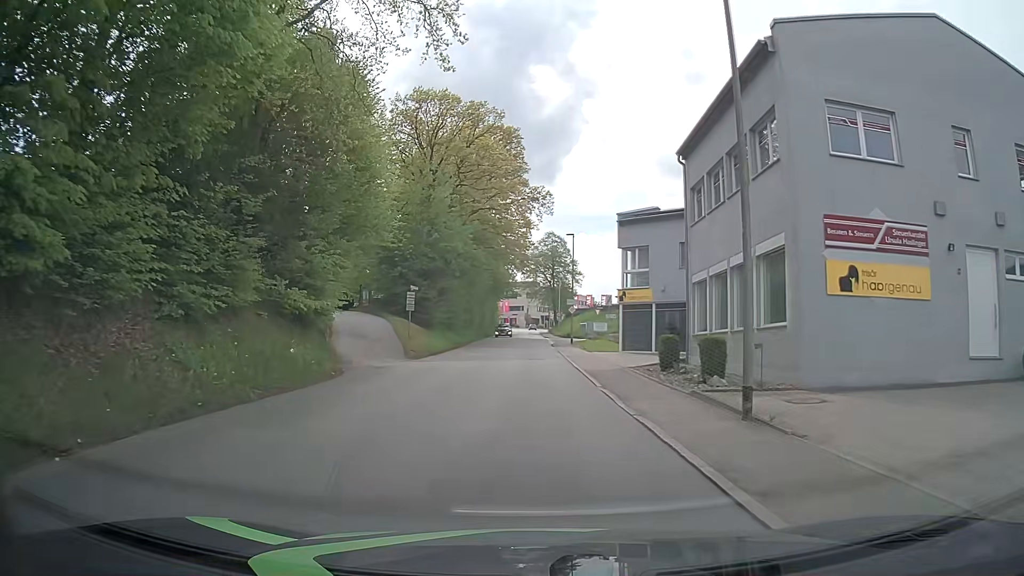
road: tertiary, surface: asphalt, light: Day
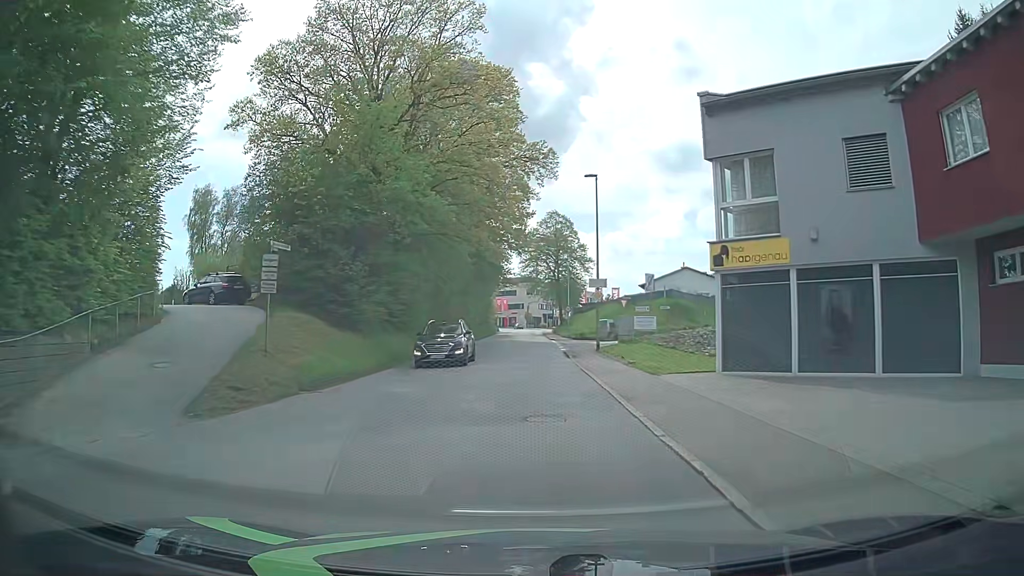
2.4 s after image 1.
(0.0, +19.2) m; 0°
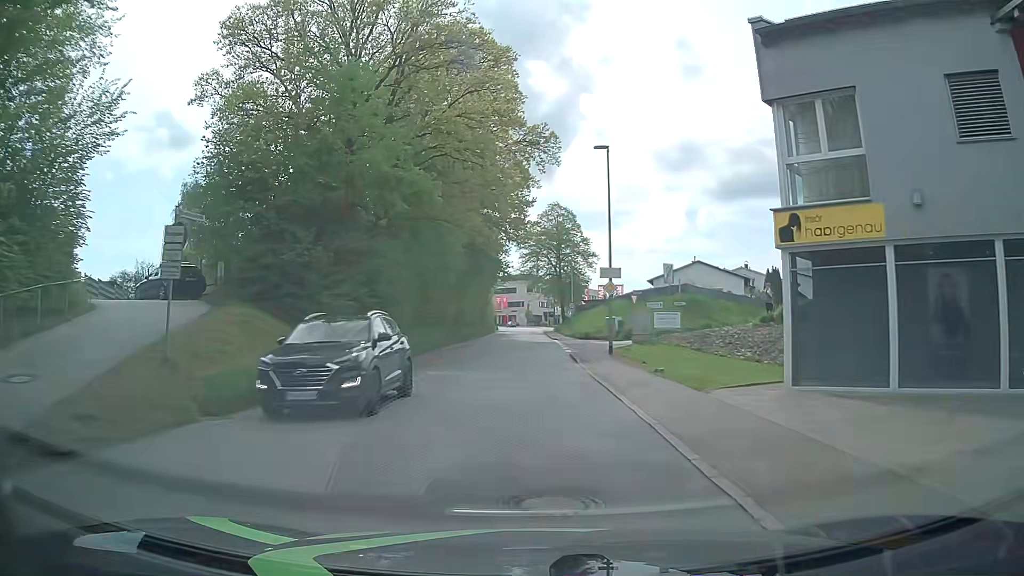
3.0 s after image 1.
(0.0, +4.8) m; 0°
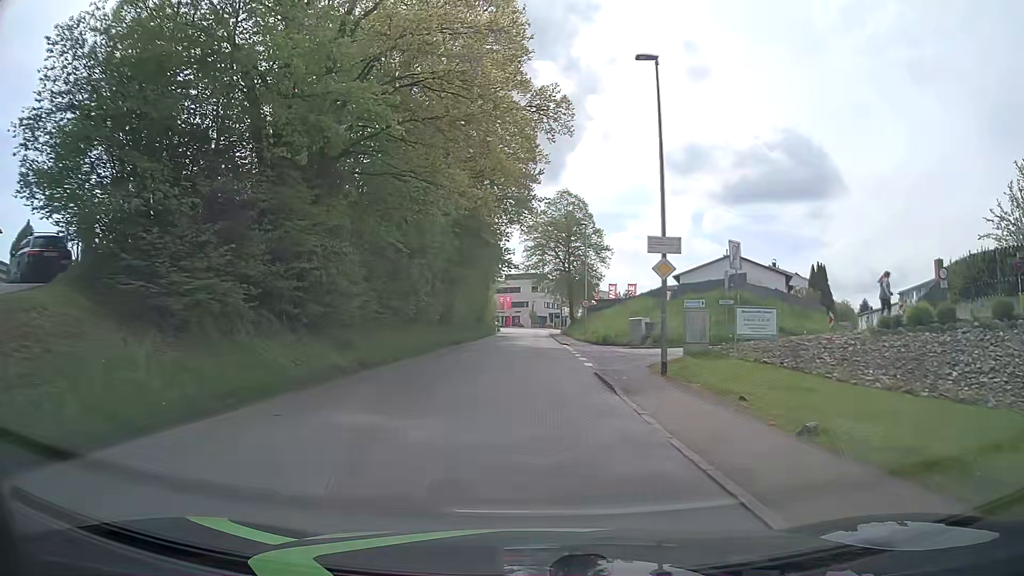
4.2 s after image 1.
(0.0, +9.6) m; 0°
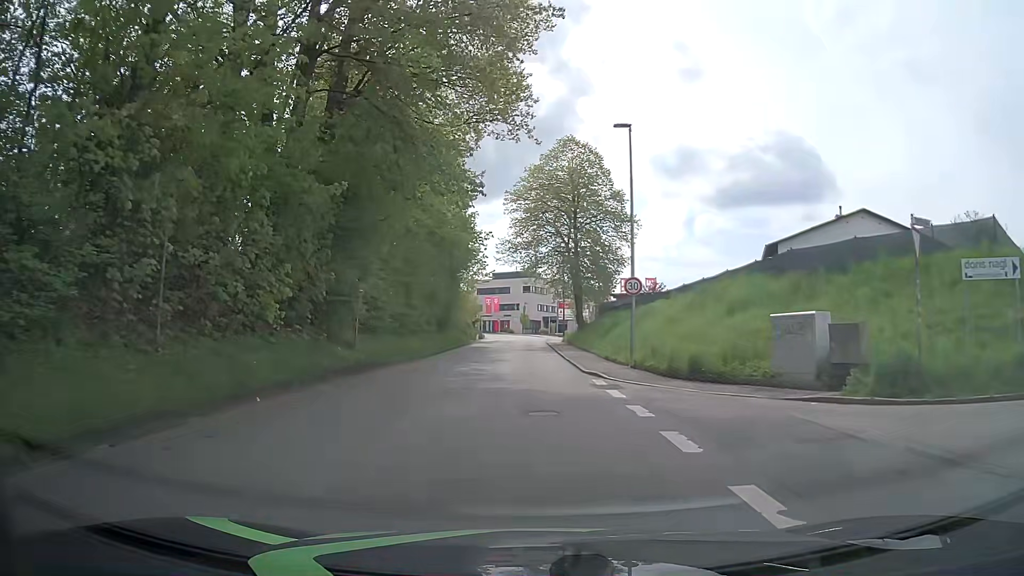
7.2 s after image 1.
(0.0, +23.9) m; -1°
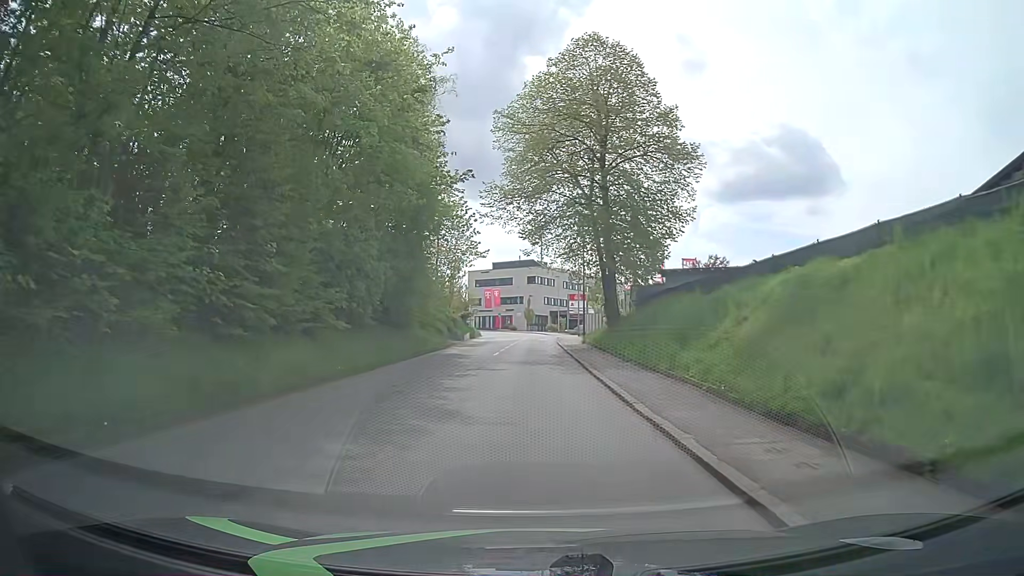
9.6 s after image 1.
(+0.4, +19.1) m; +1°
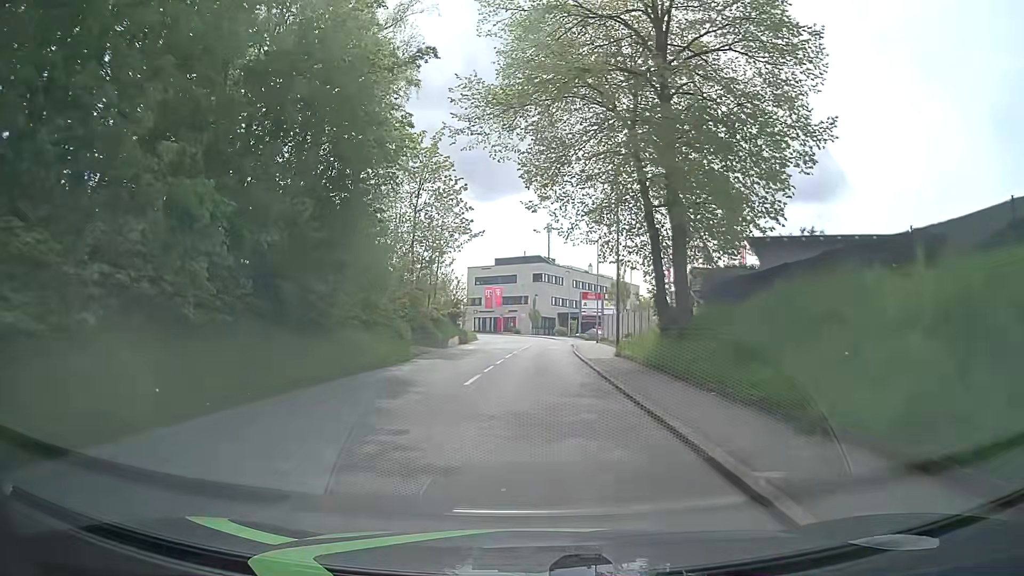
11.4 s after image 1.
(-0.2, +14.5) m; -1°
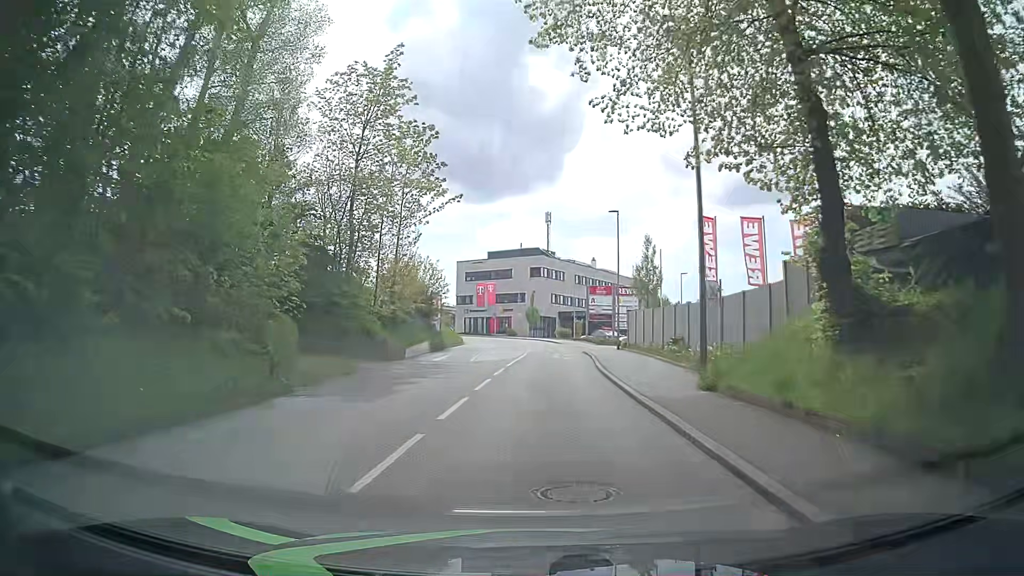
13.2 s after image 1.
(0.0, +14.4) m; 0°
(0, +10) (0, +20) (+1, +30) (+1, +40) (+2, +50) (+2, +60) (+1, +70) (0, +80) (-3, +90) (-6, +99) m
